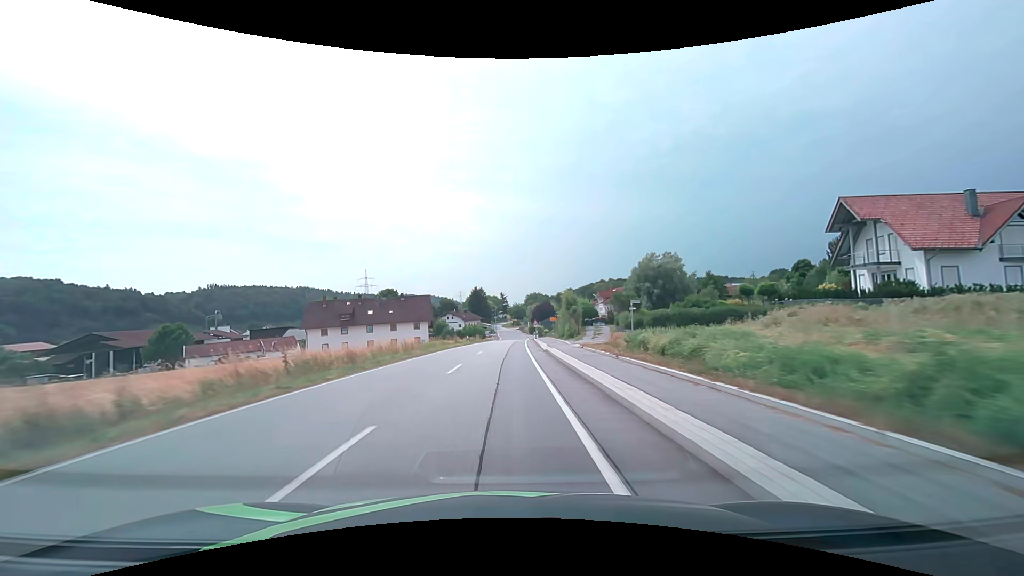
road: secondary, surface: asphalt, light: Day
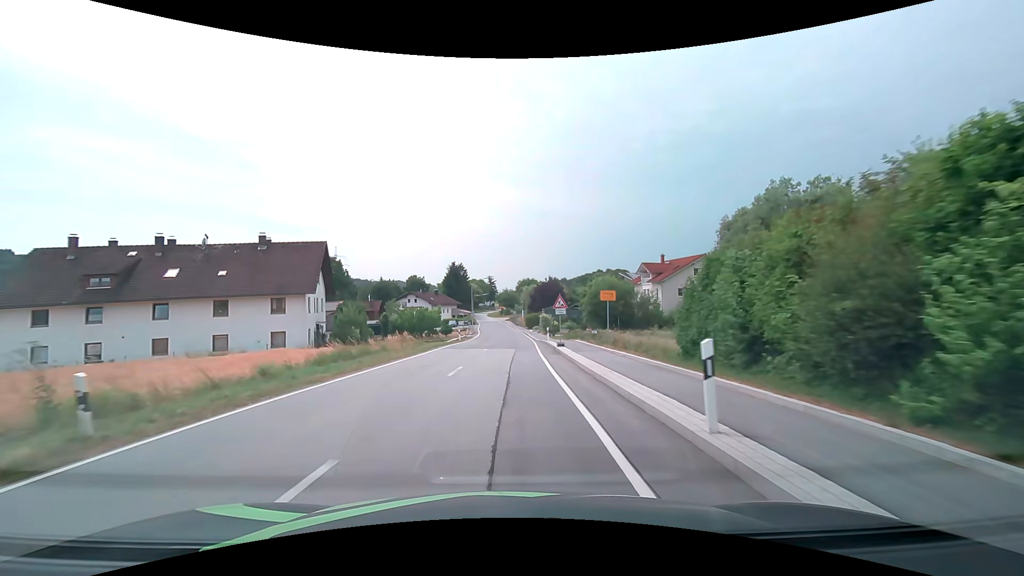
(+0.8, +49.3) m; +1°
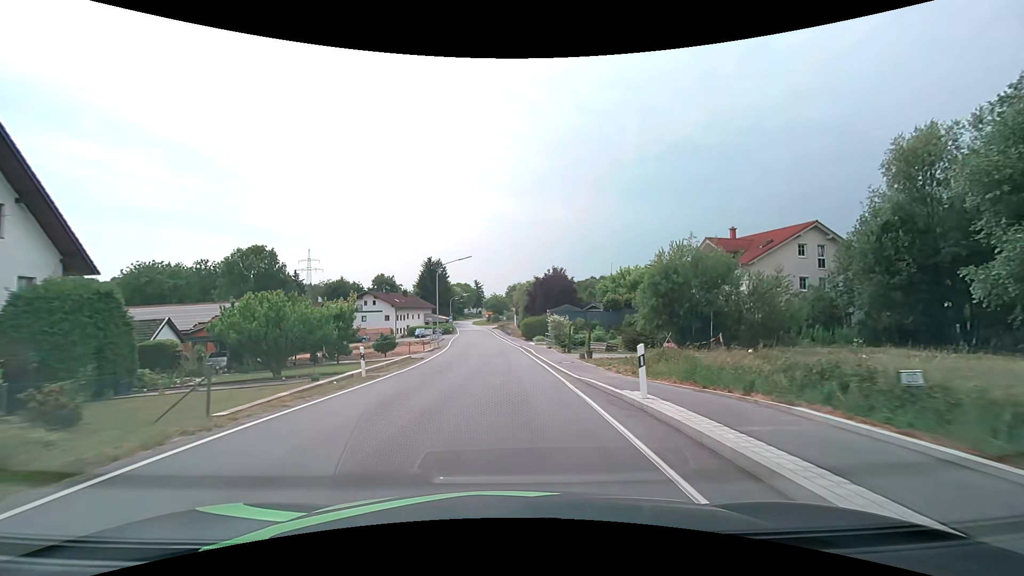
(+0.2, +28.7) m; +1°
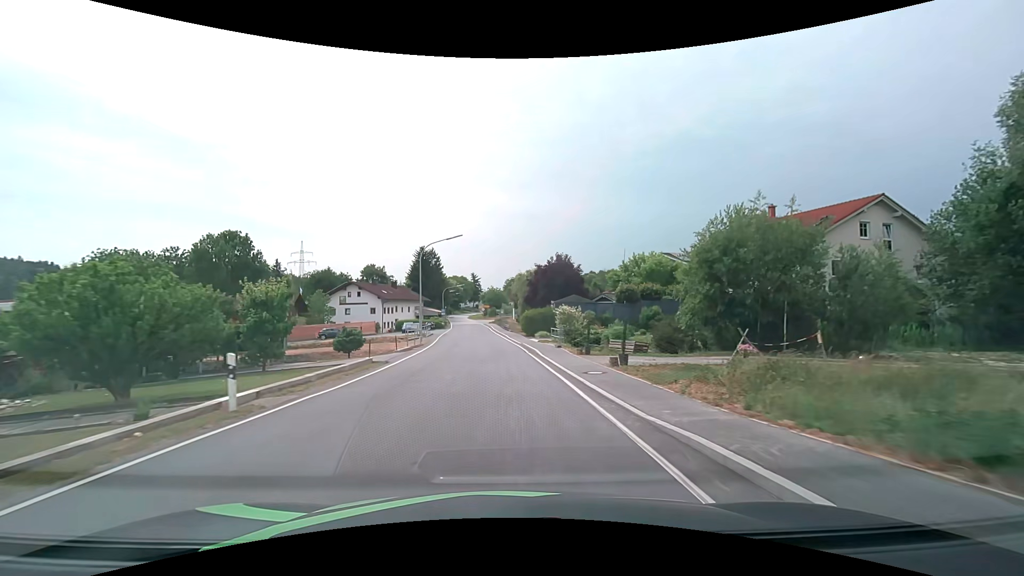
(0.0, +8.1) m; 0°
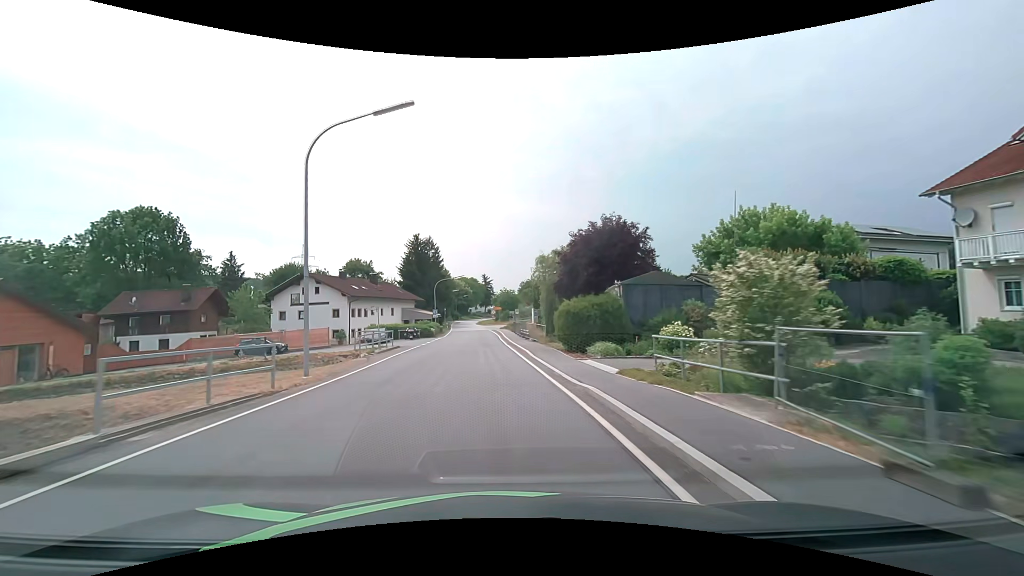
(-0.2, +24.2) m; -2°
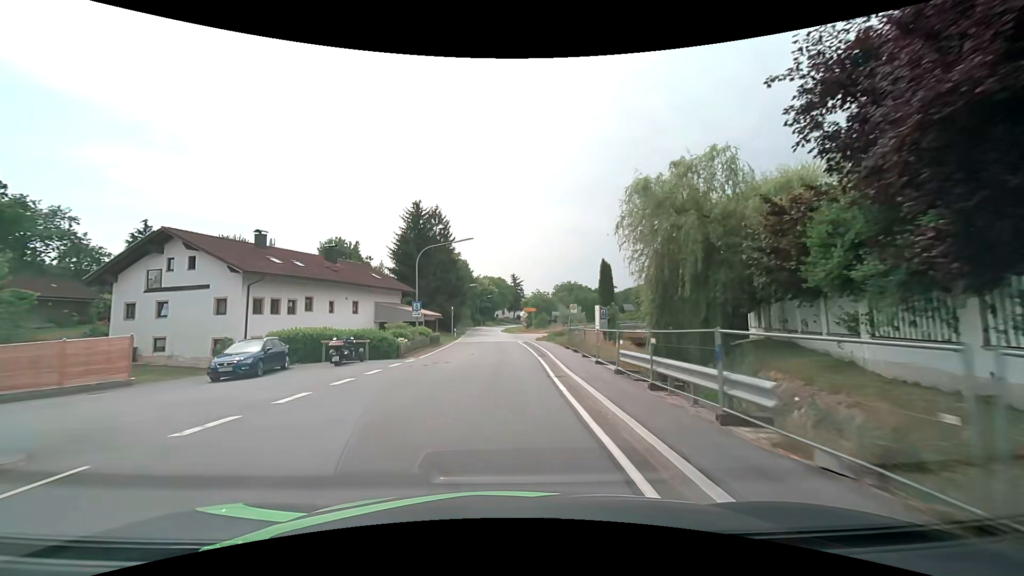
(-1.0, +29.6) m; -3°
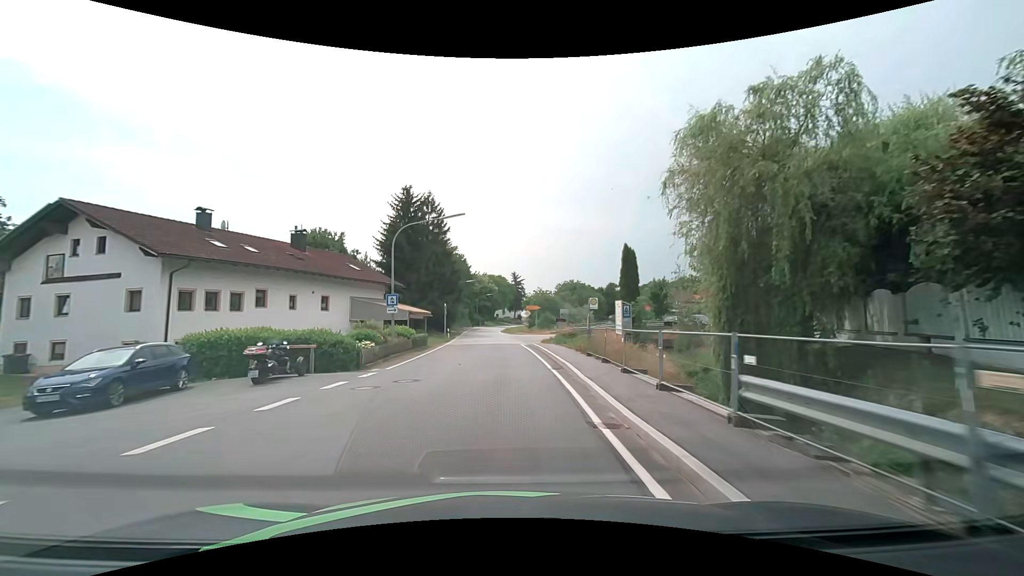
(0.0, +7.1) m; 0°
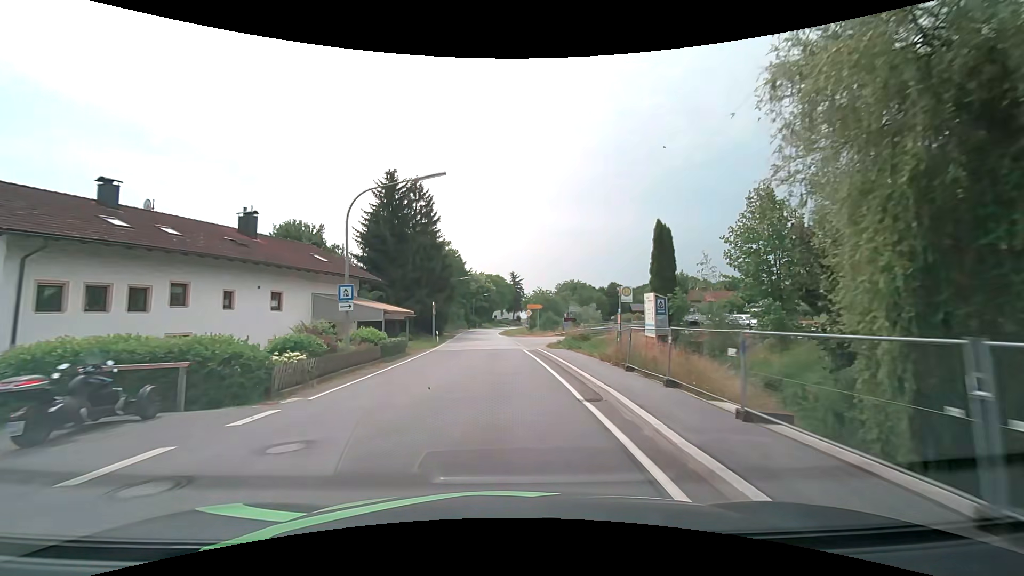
(0.0, +7.0) m; 0°
(0, +10) (0, +20) (0, +30) (-1, +40) (-1, +50) (-2, +60) (-2, +70) (-3, +80) (-3, +90) (-3, +100) m
